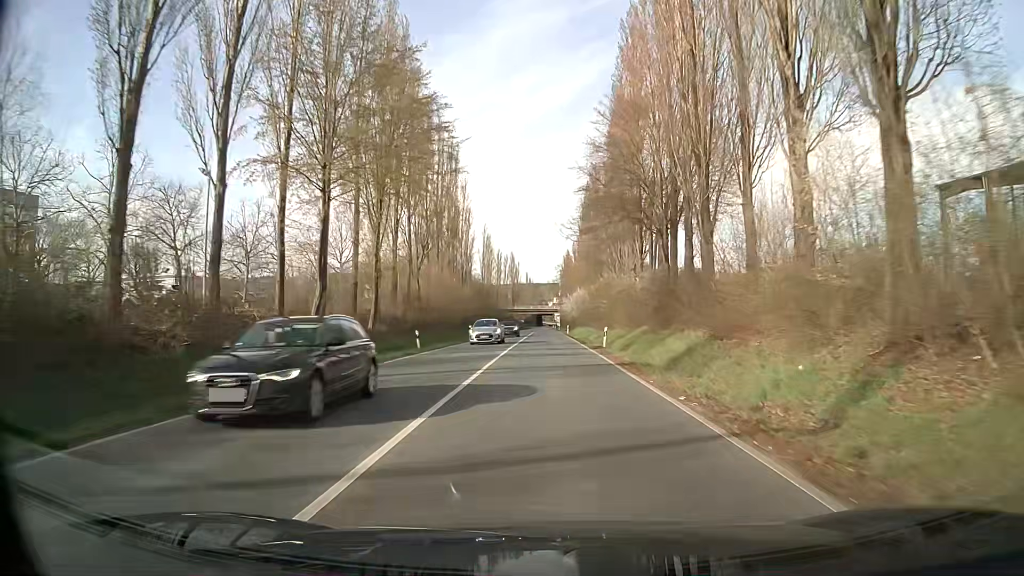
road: tertiary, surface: asphalt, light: Day
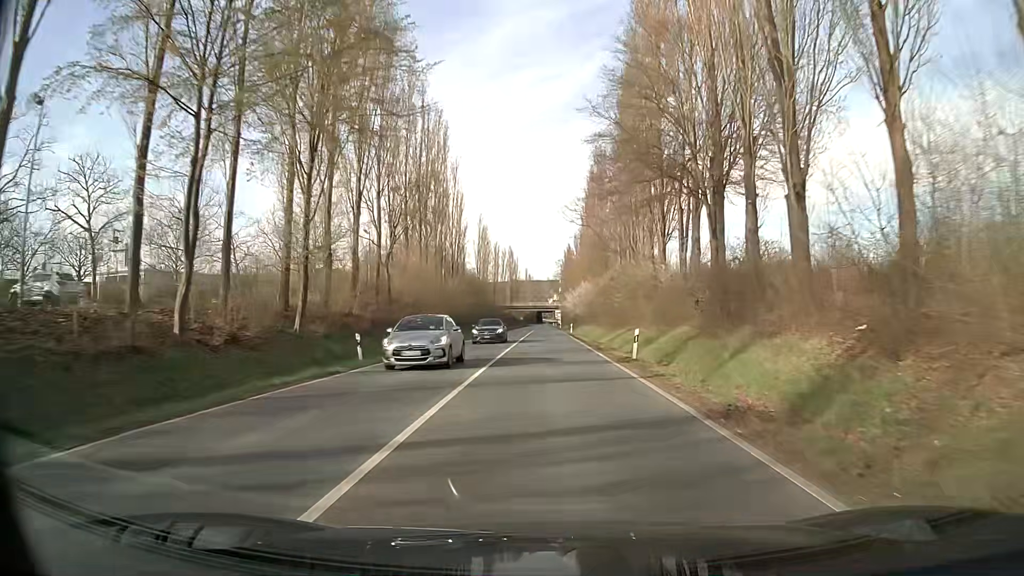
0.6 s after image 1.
(0.0, +10.8) m; 0°
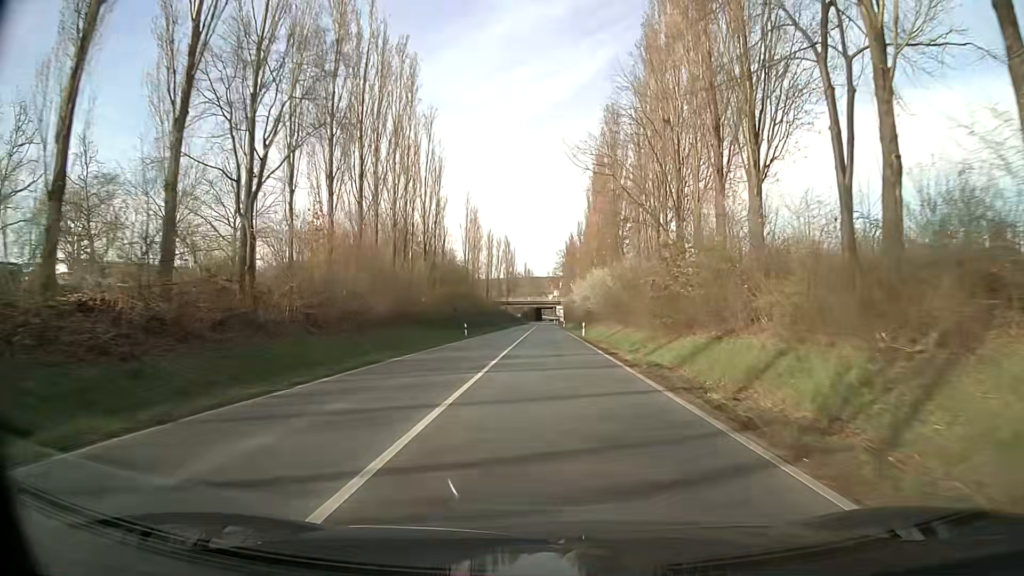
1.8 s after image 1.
(+0.2, +21.5) m; +1°
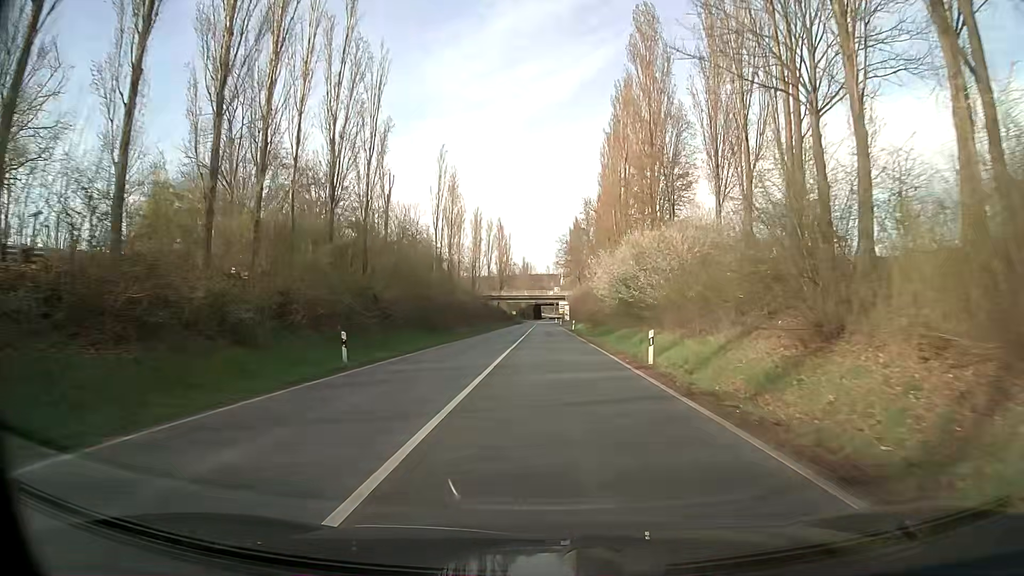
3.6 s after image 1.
(-0.3, +31.9) m; 0°
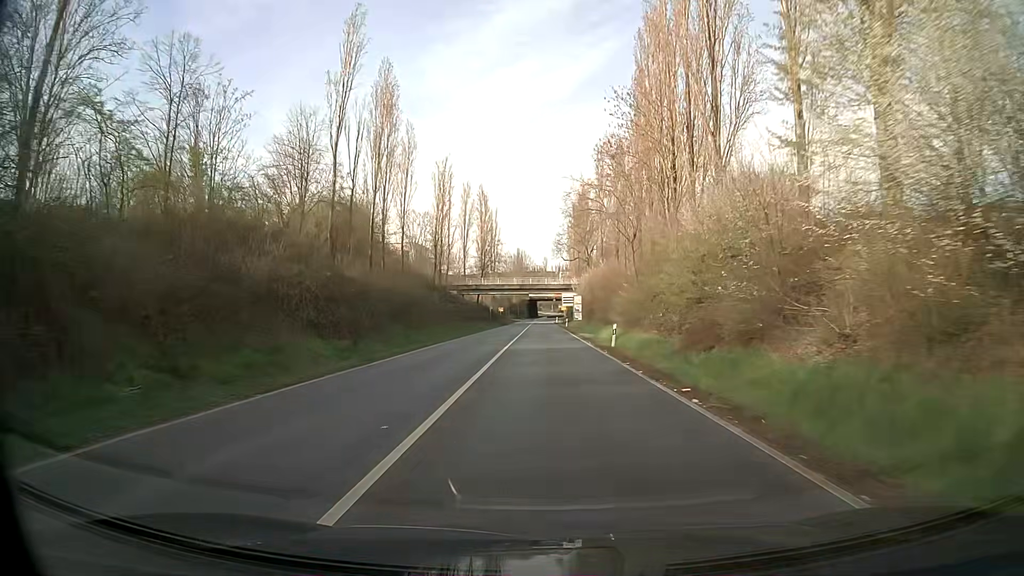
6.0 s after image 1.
(+0.2, +41.9) m; +1°
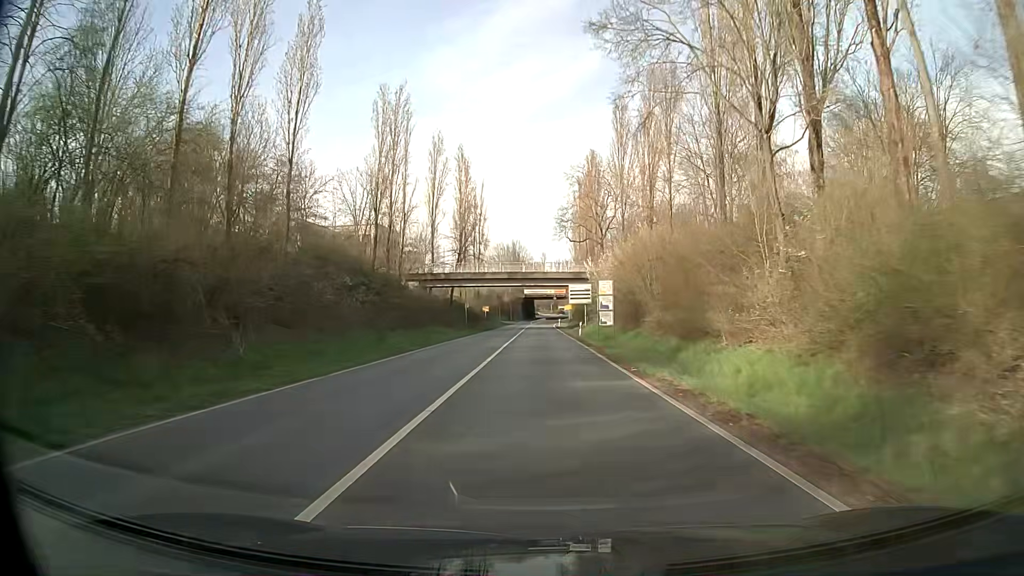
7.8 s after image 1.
(-0.1, +31.0) m; 0°
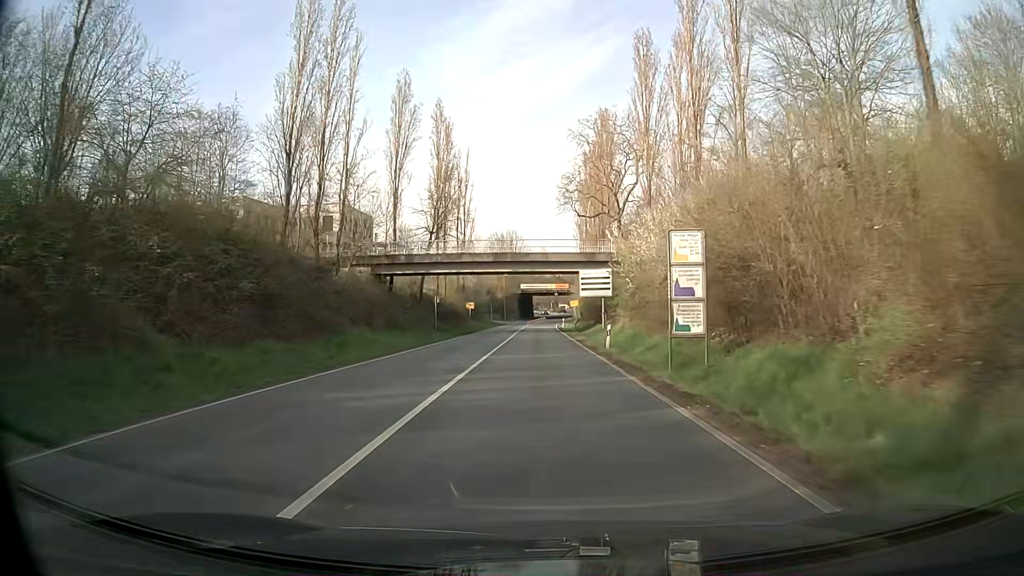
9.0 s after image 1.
(0.0, +20.5) m; 0°
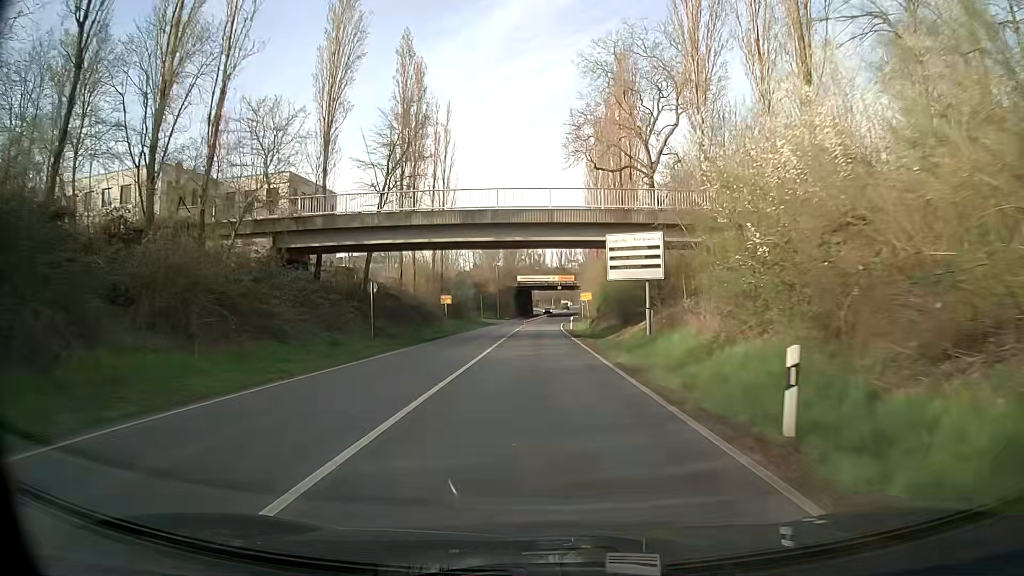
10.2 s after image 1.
(0.0, +20.1) m; 0°
(0, +10) (0, +20) (0, +30) (0, +40) (0, +50) (0, +60) (+1, +70) (+1, +80) (+2, +90) (+3, +100) m
